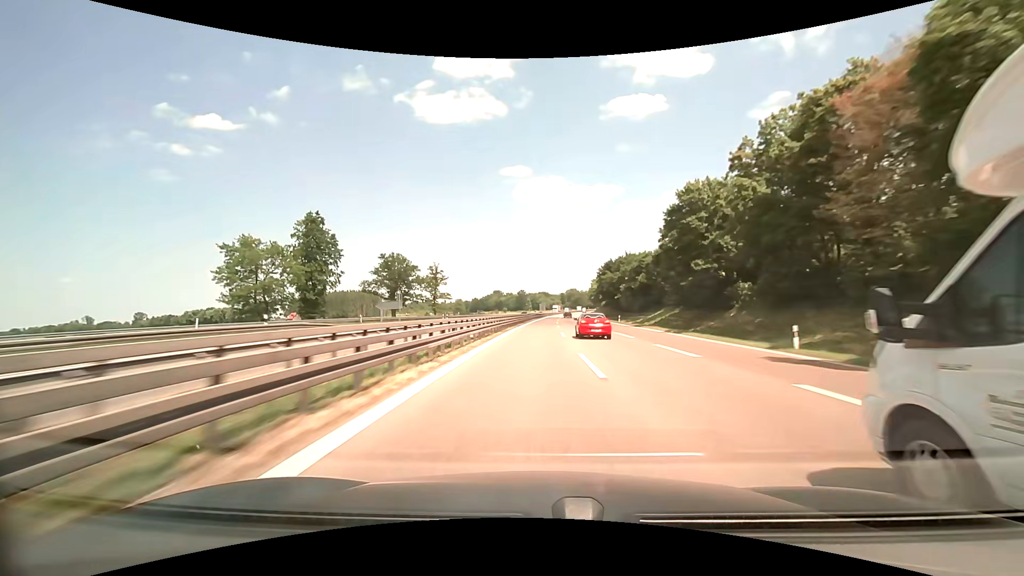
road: motorway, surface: asphalt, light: Day
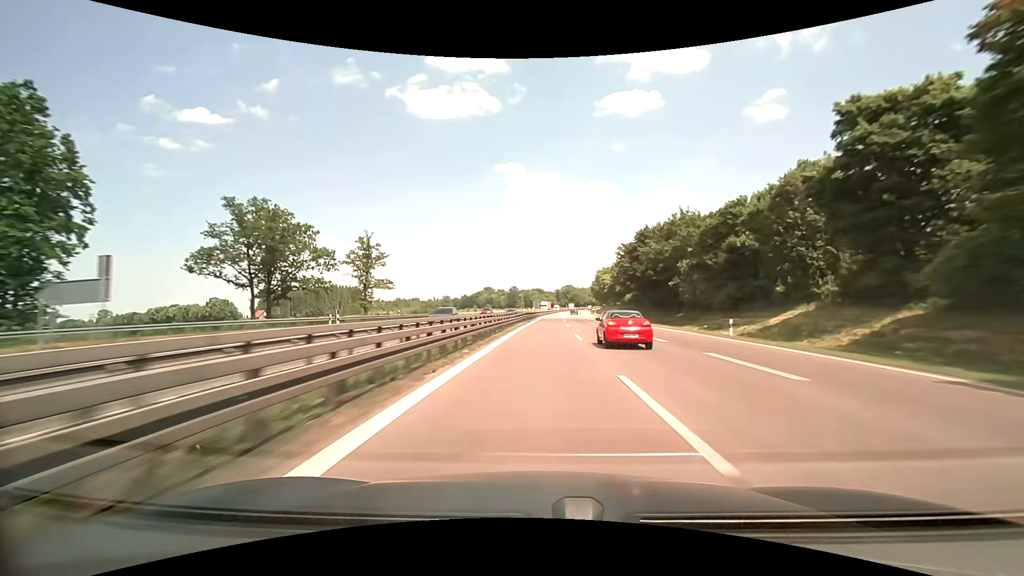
(+0.2, +41.9) m; +1°
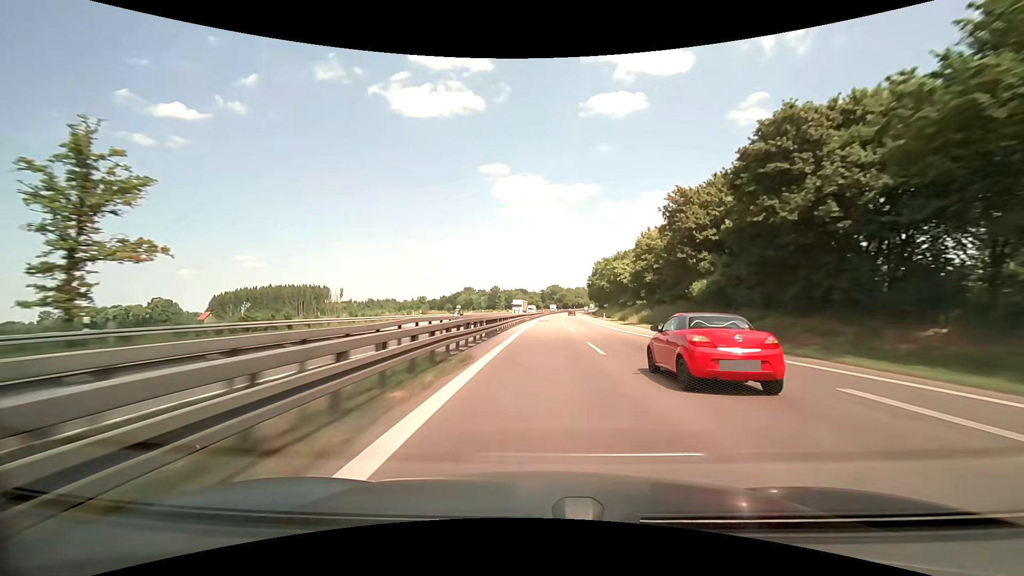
(+0.3, +42.8) m; 0°
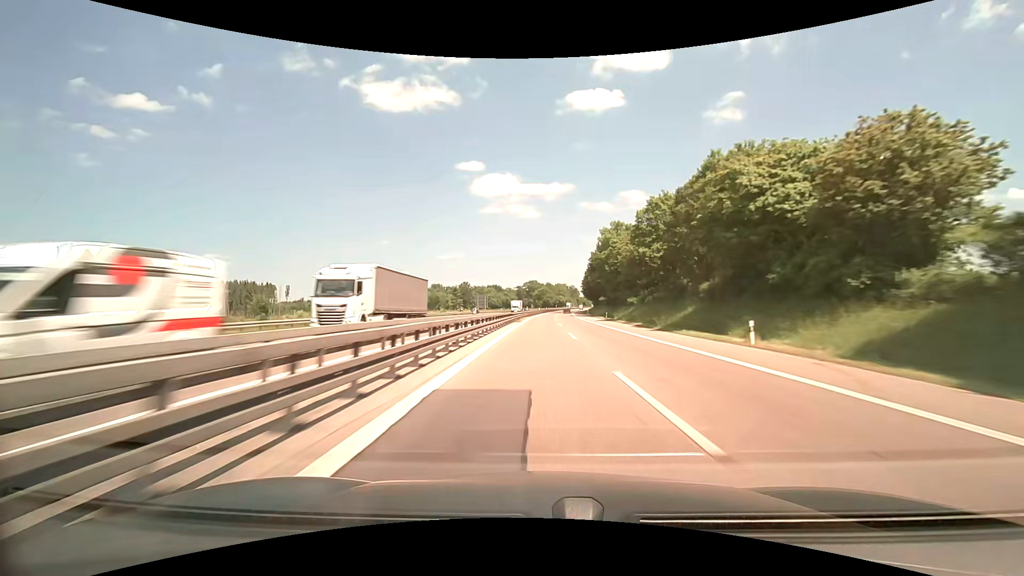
(+2.1, +64.7) m; +3°
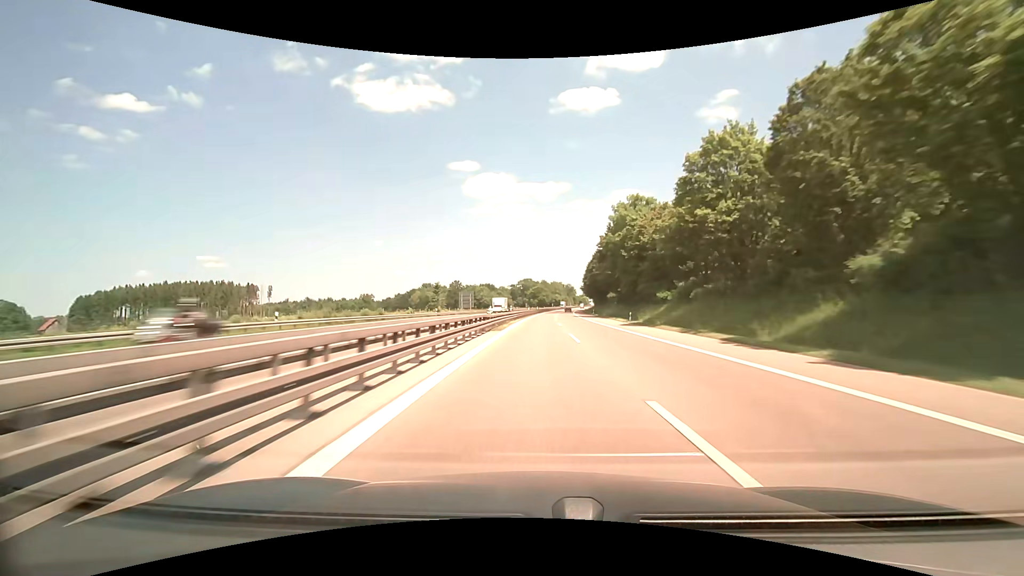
(+0.1, +21.3) m; +1°
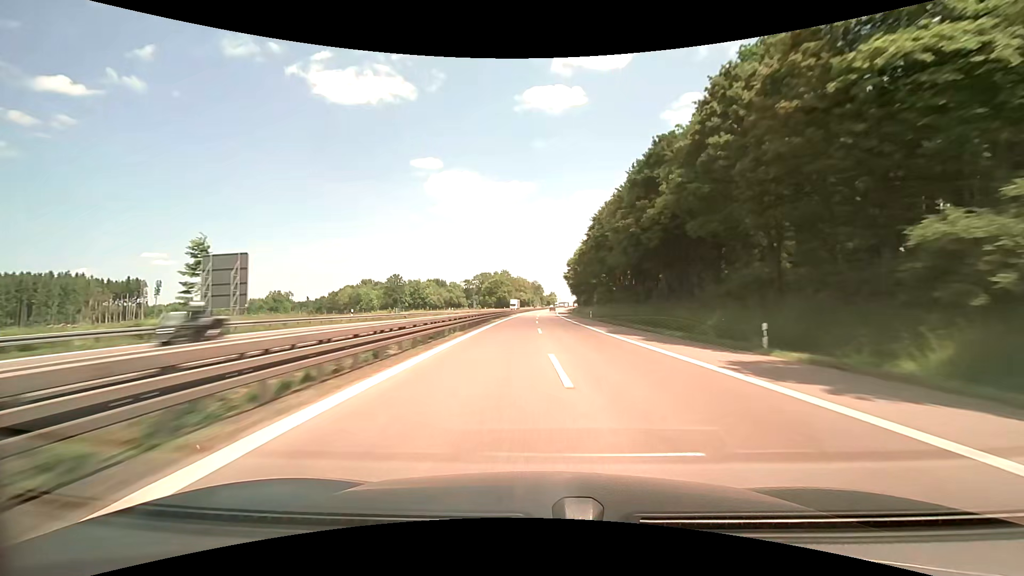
(+1.5, +82.5) m; +2°
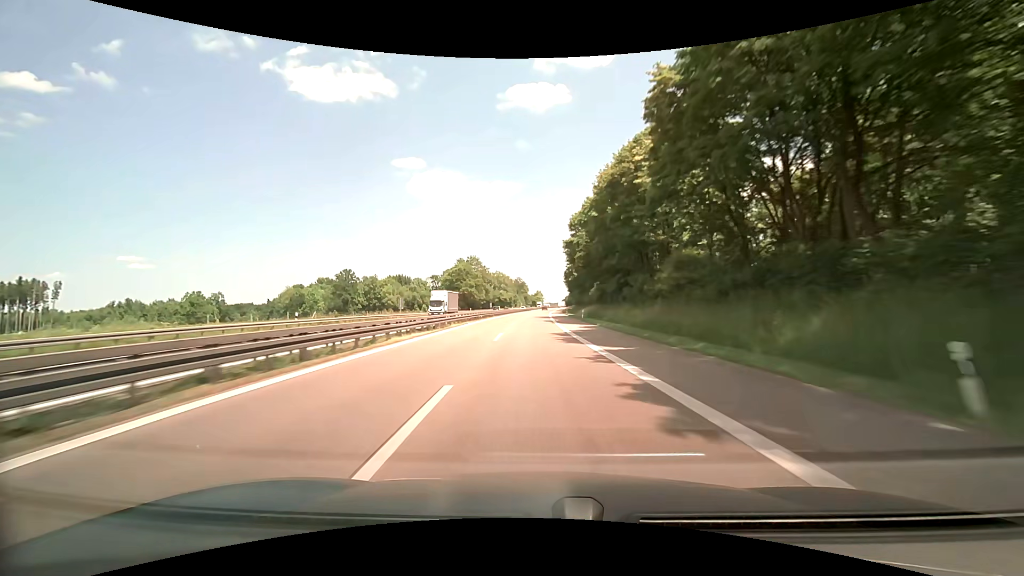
(+1.2, +59.7) m; +2°
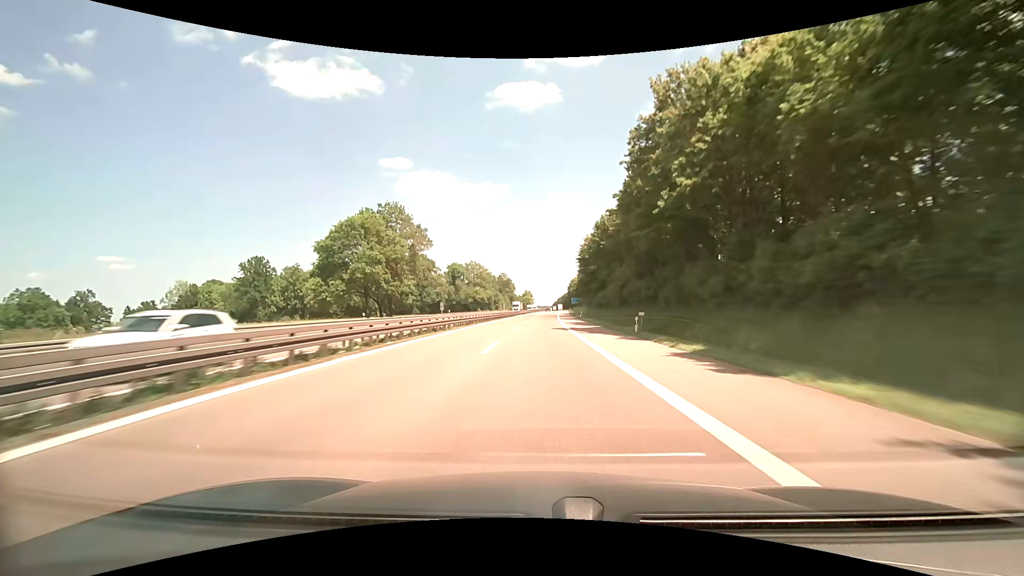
(+1.2, +77.6) m; +2°
(0, +10) (0, +20) (0, +30) (0, +40) (0, +50) (+1, +60) (+1, +70) (+1, +80) (+2, +90) (+2, +100) m
